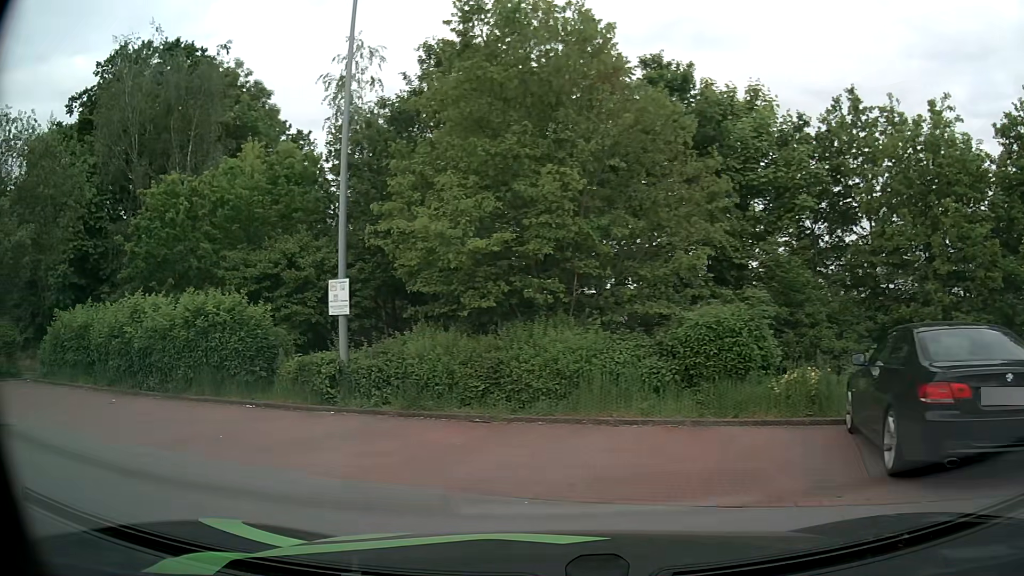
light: Day
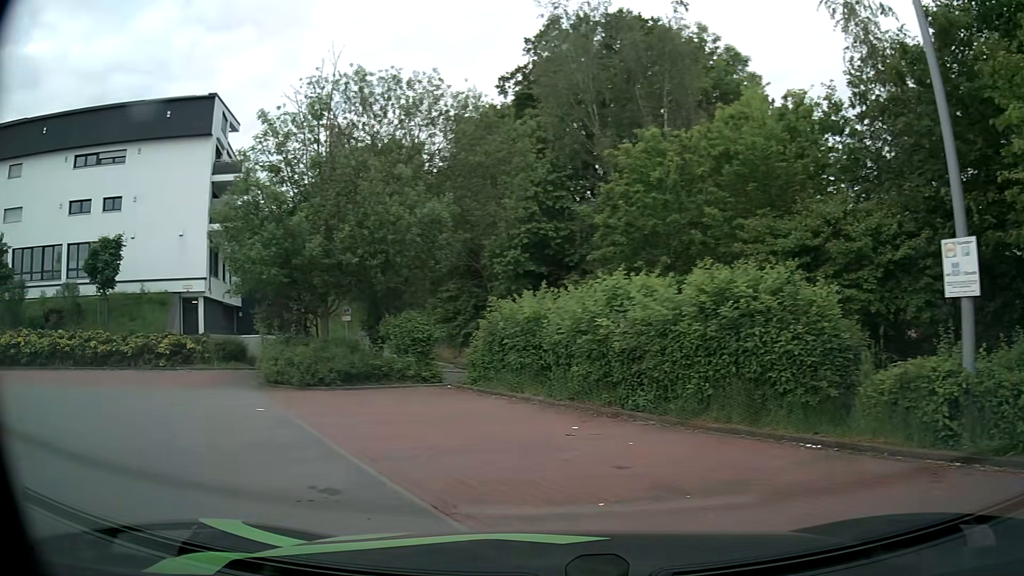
(-1.8, +4.9) m; -40°
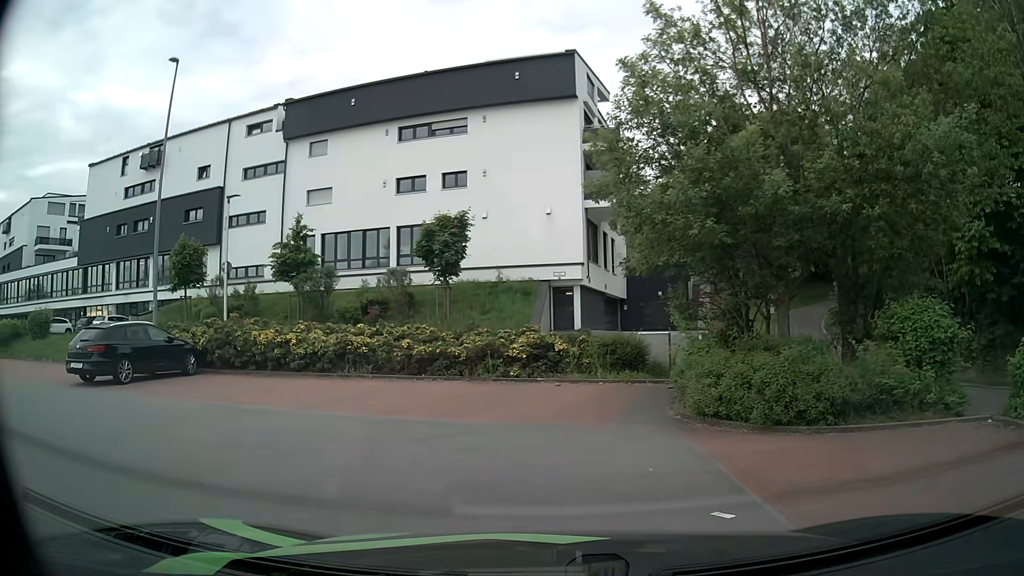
(-2.7, +6.5) m; -34°
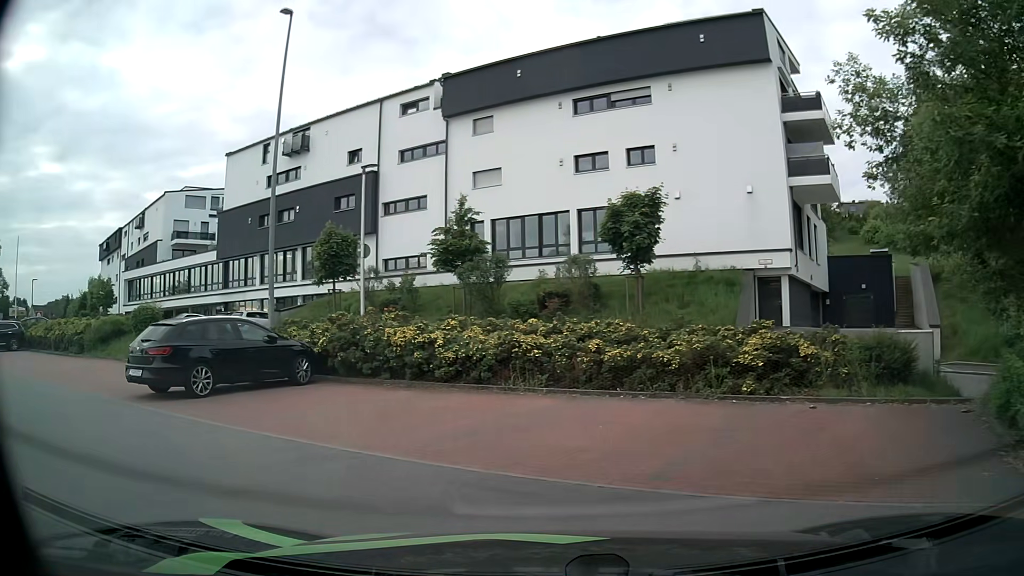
(-0.5, +4.4) m; -16°
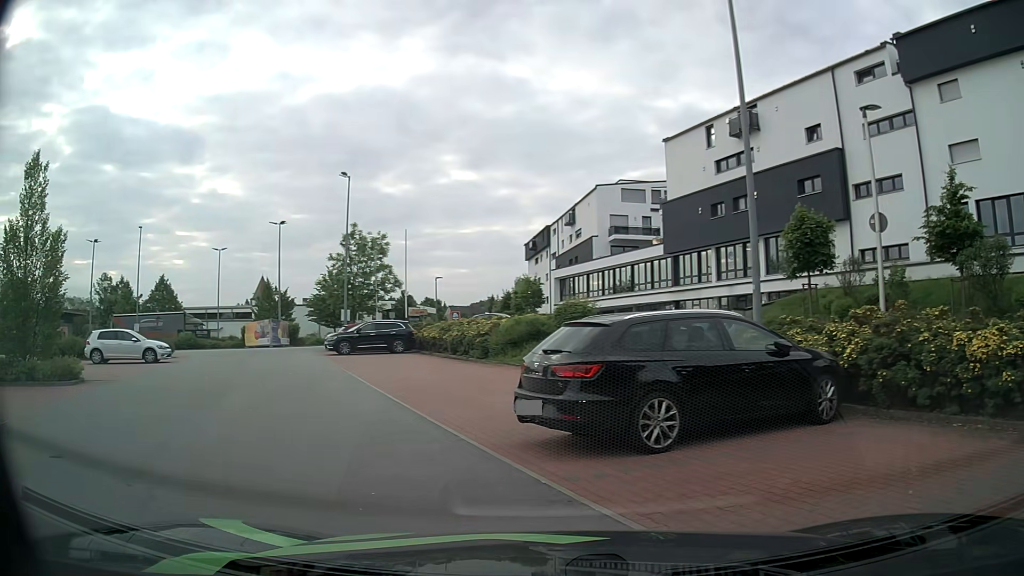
(-1.7, +5.2) m; -40°
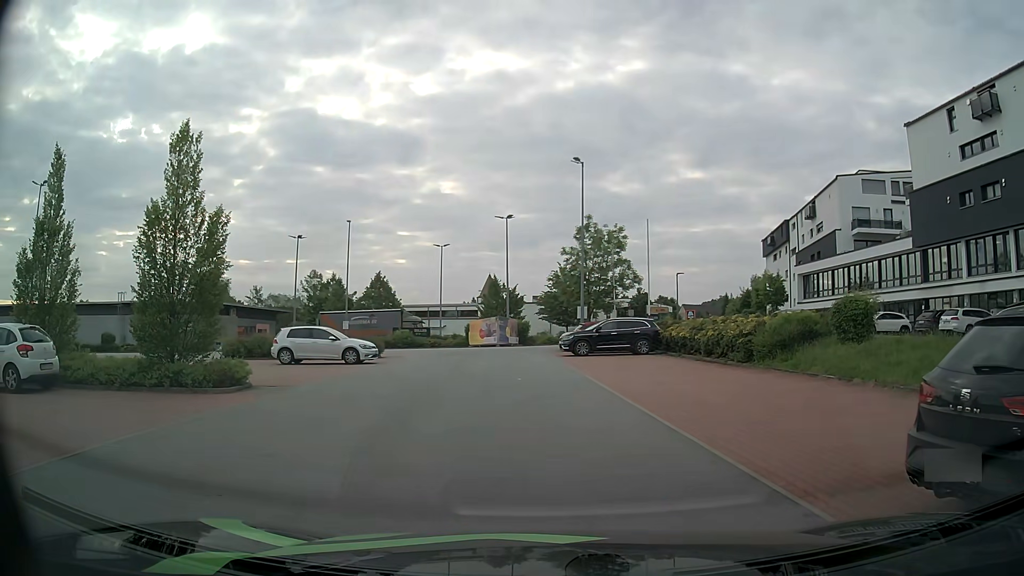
(-0.6, +3.3) m; -19°
